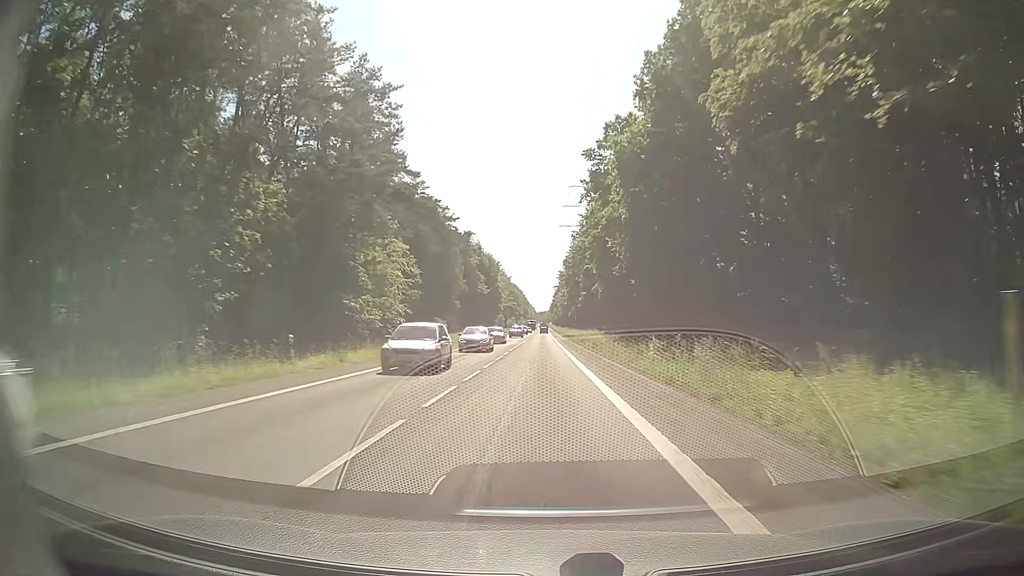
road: secondary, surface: asphalt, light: Day
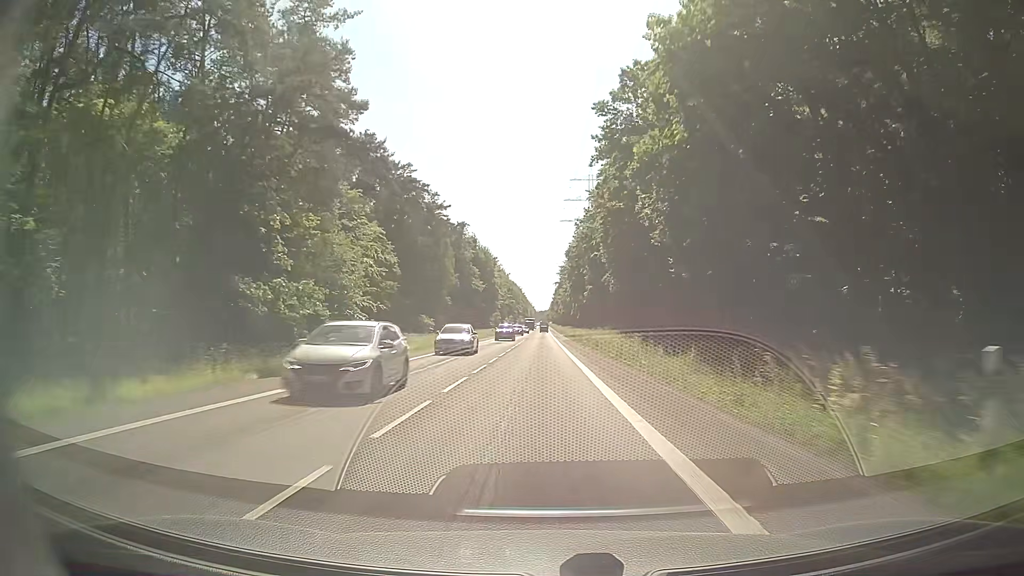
(0.0, +15.2) m; -1°
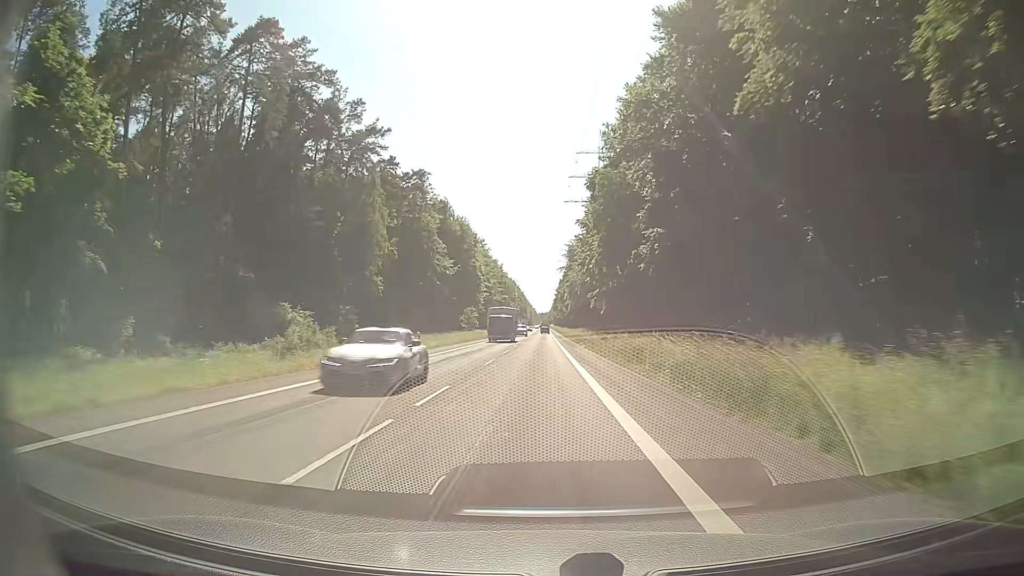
(+0.7, +61.7) m; +1°
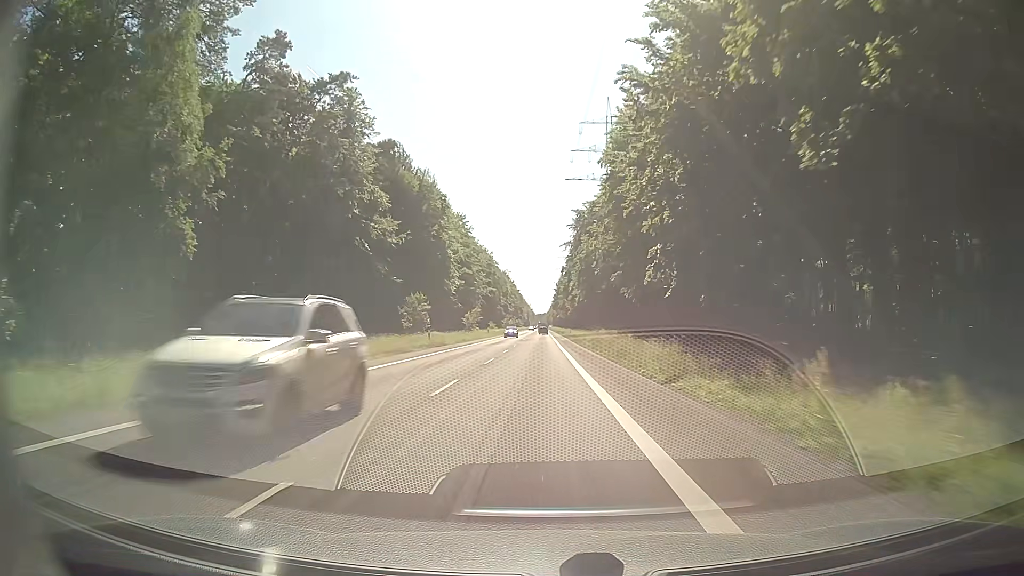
(0.0, +47.2) m; 0°
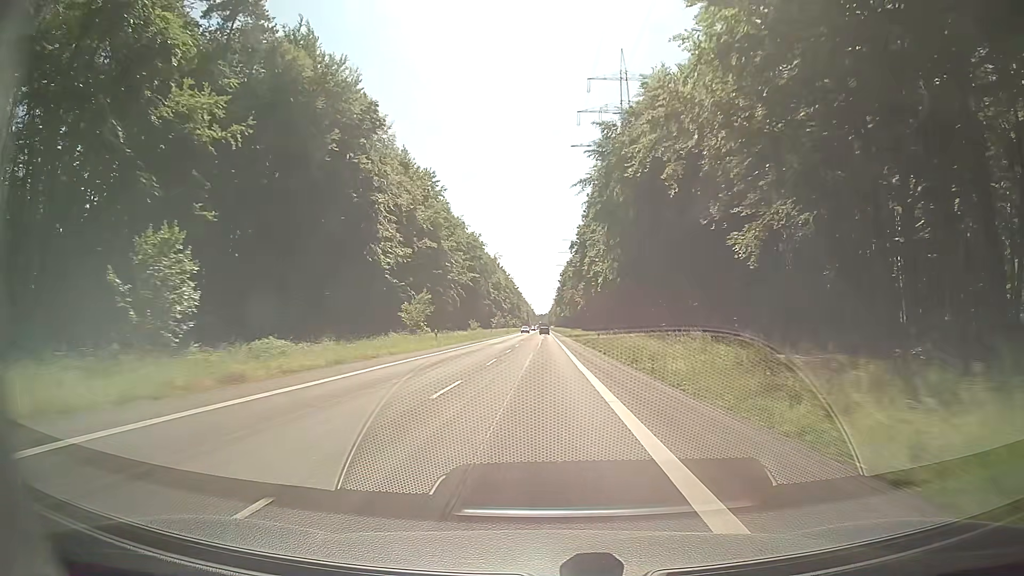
(+0.4, +47.7) m; +1°
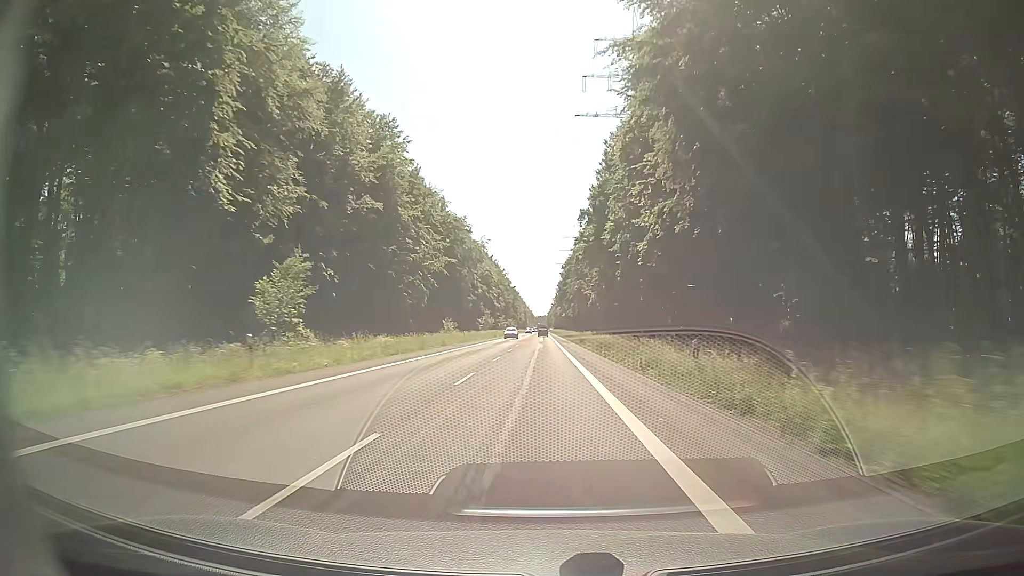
(-0.1, +32.1) m; 0°
(0, +10) (0, +20) (0, +30) (0, +40) (0, +50) (0, +60) (0, +70) (0, +80) (0, +90) (0, +100) m
